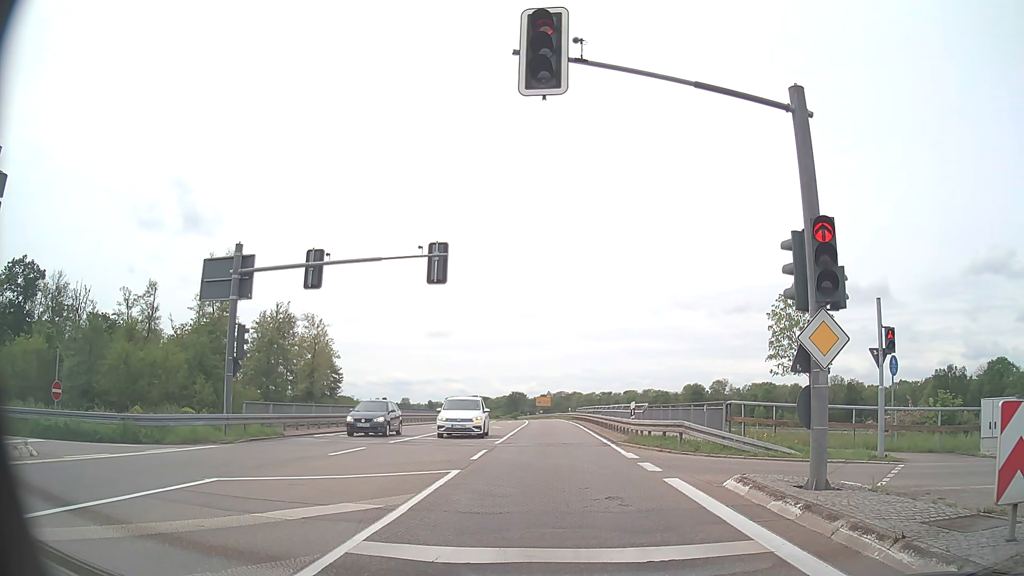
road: secondary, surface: asphalt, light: Day
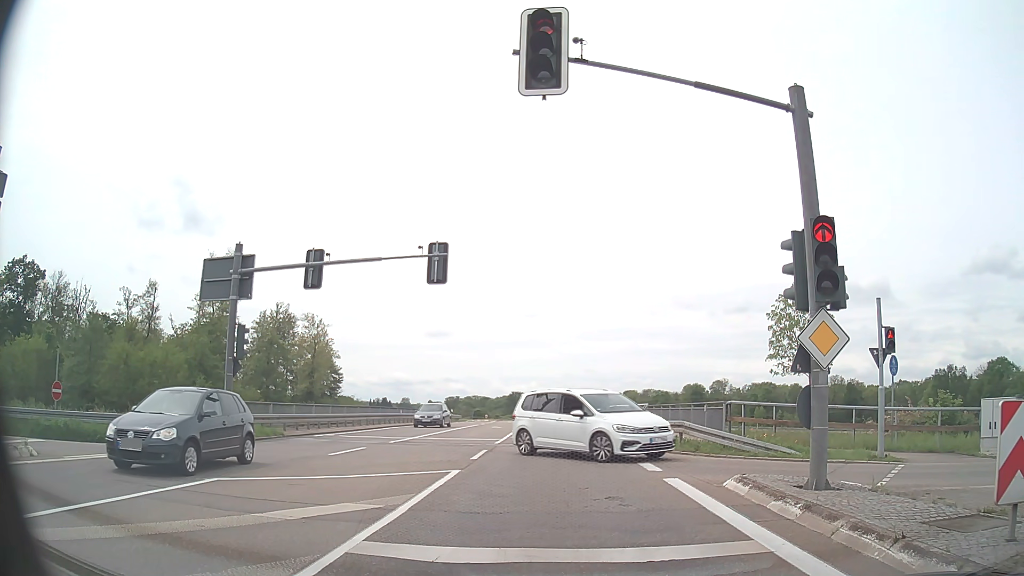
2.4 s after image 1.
(0.0, 0.0) m; 0°
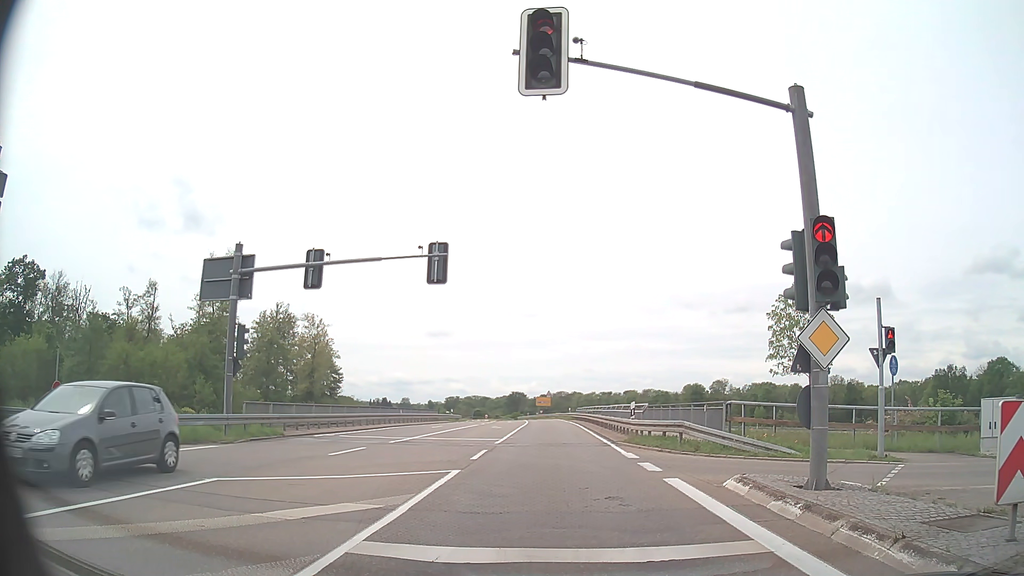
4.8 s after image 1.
(0.0, 0.0) m; 0°
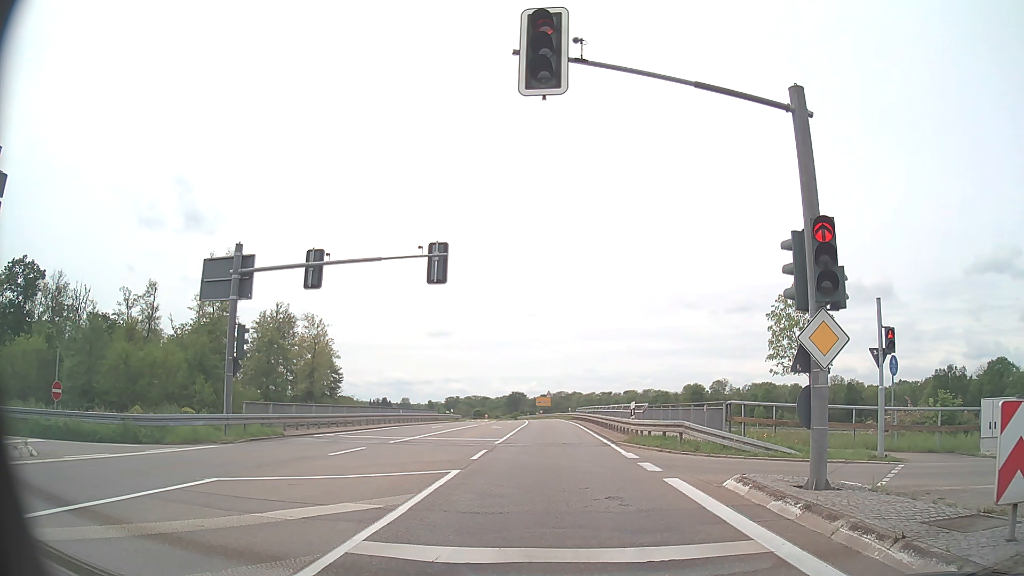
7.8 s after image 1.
(0.0, 0.0) m; 0°
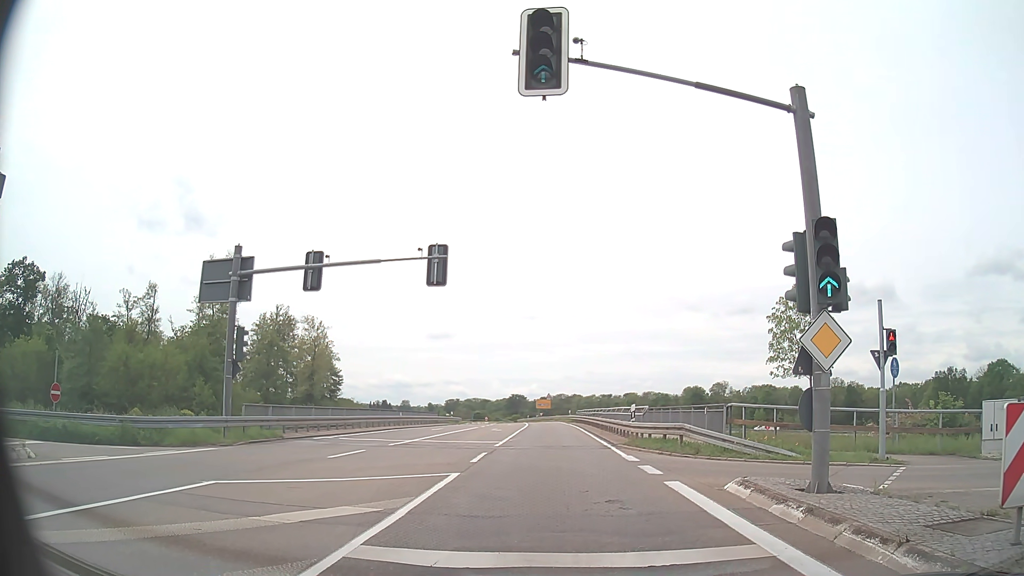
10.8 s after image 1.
(0.0, +0.1) m; 0°
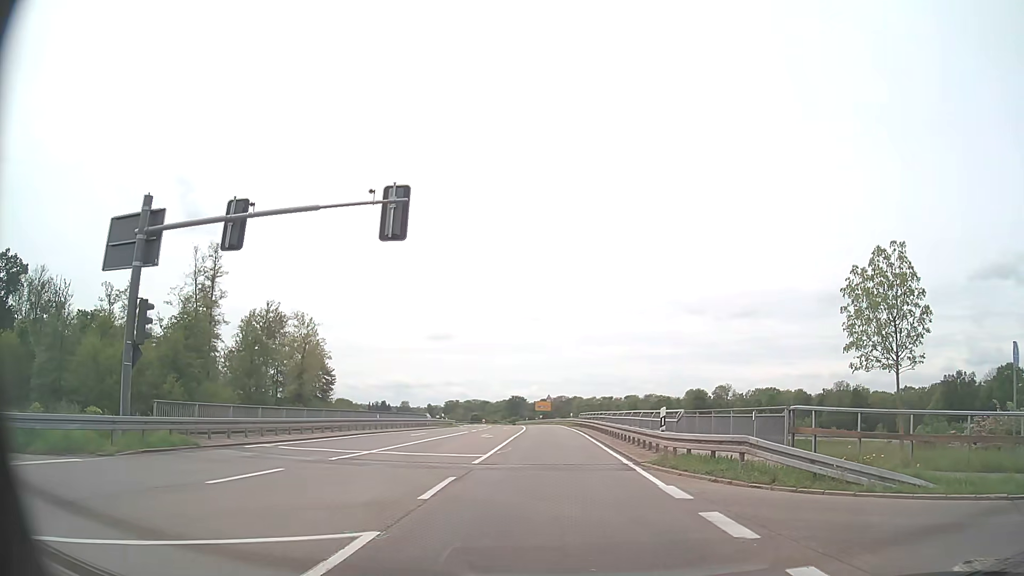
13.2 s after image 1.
(-0.1, +6.5) m; -1°
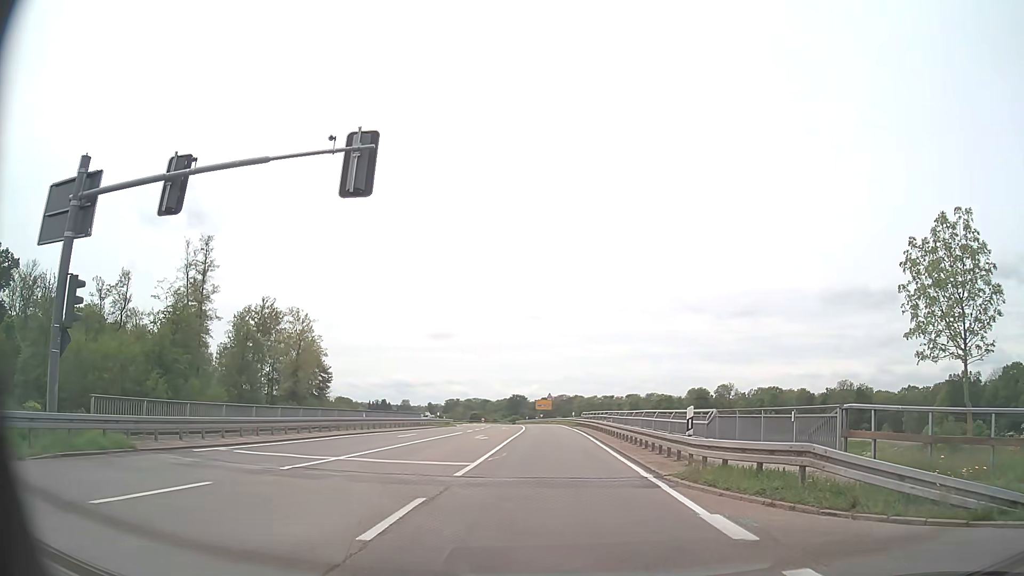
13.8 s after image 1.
(0.0, +3.2) m; -1°
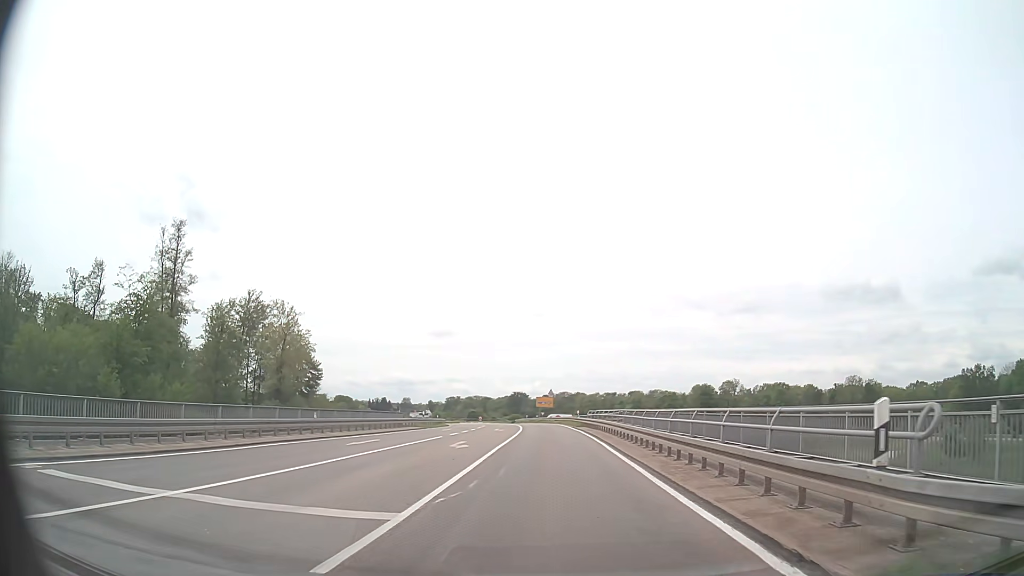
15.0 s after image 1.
(+0.2, +8.2) m; +1°
